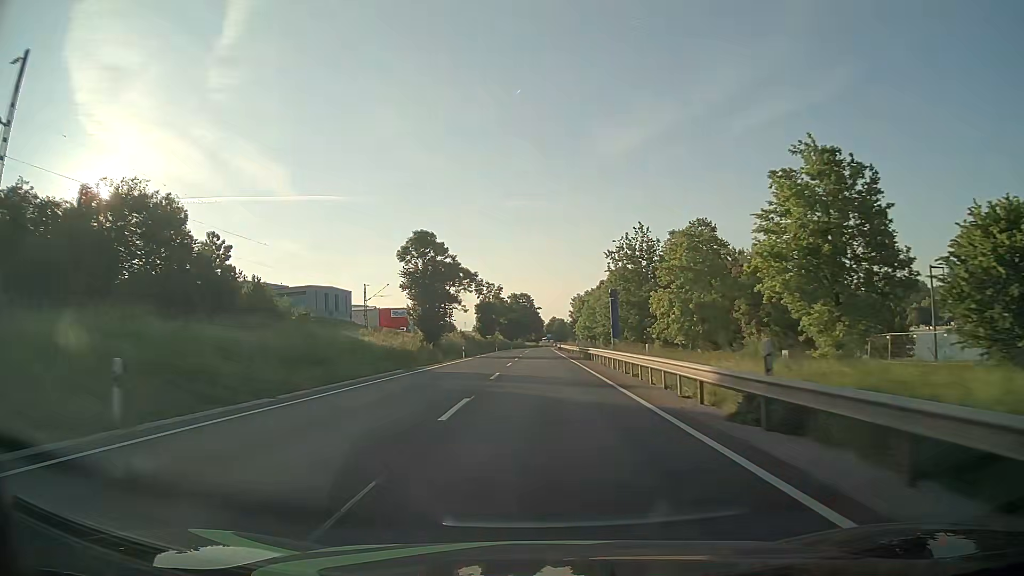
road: primary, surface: asphalt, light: Day
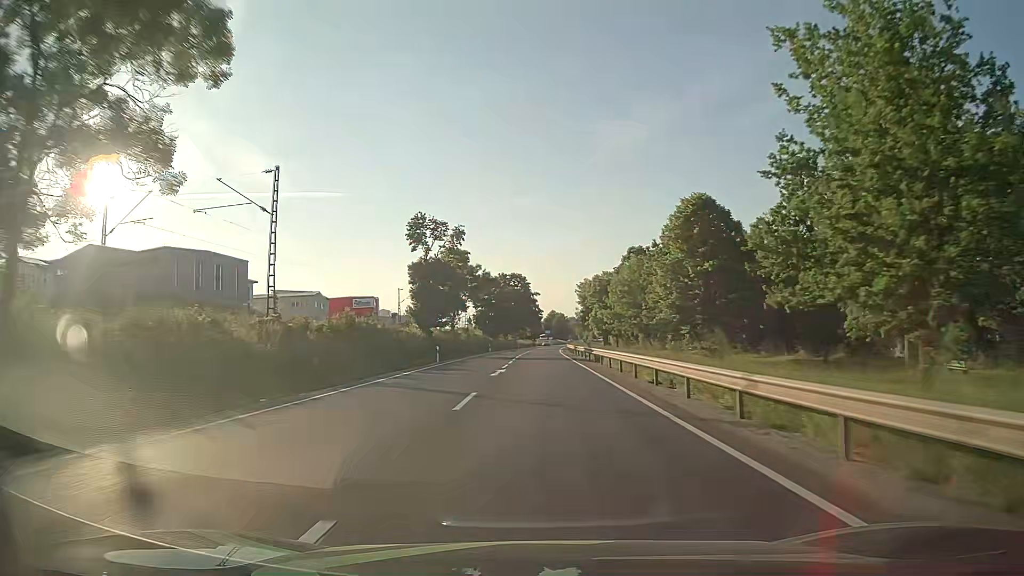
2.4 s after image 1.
(+0.1, +58.7) m; 0°
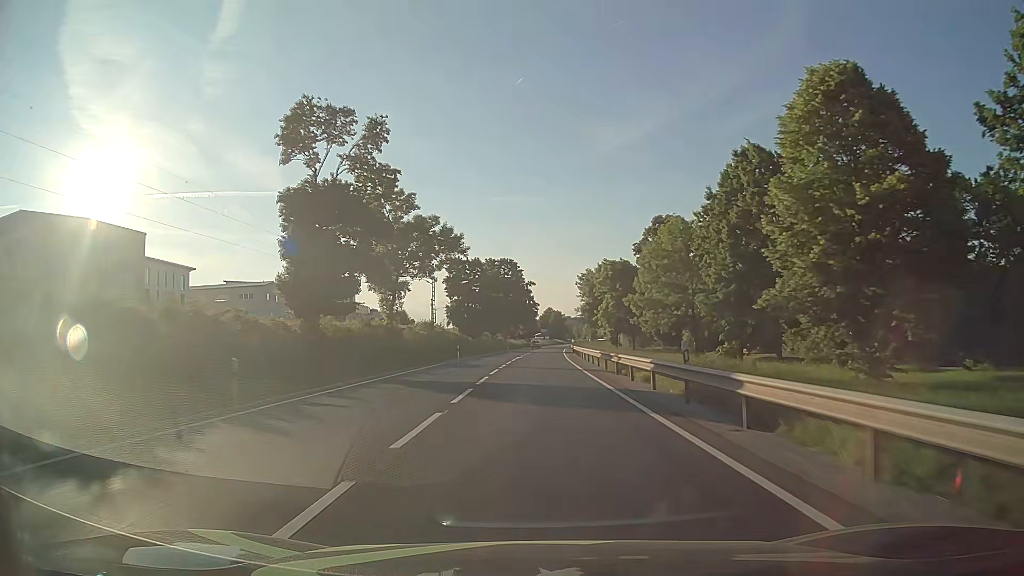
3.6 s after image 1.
(+0.2, +29.2) m; +1°
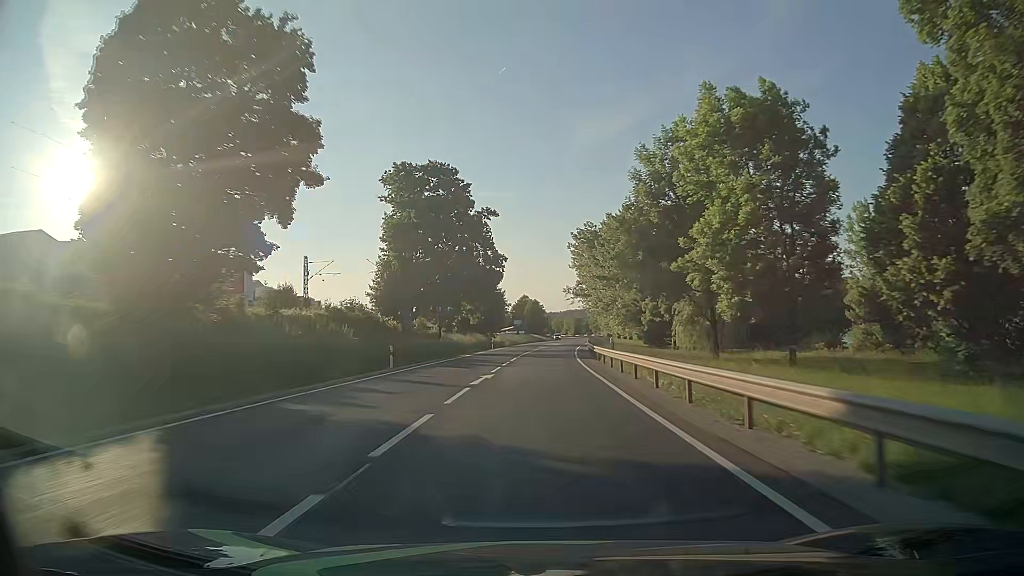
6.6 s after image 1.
(+0.6, +72.8) m; +2°
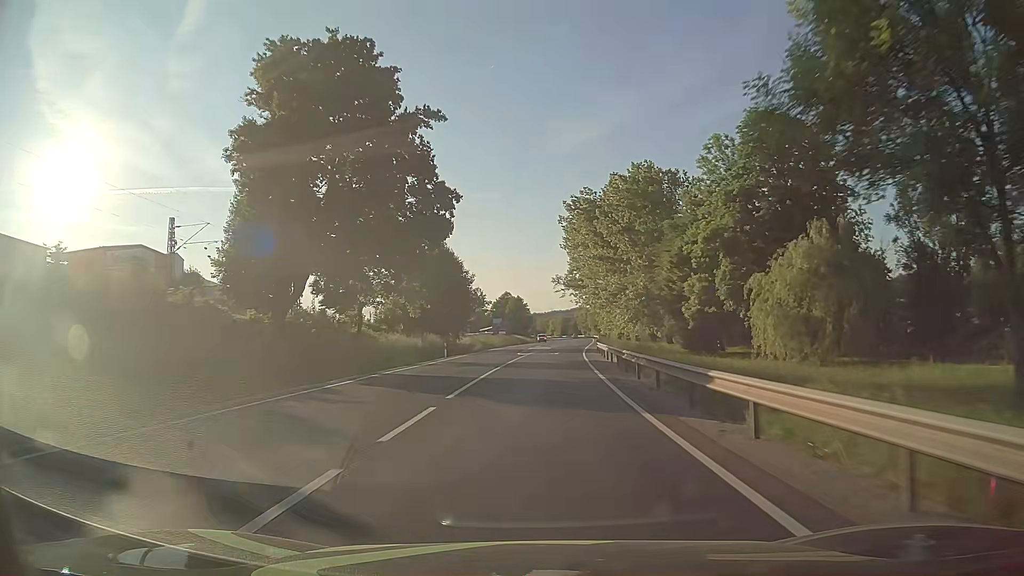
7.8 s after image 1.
(+0.3, +29.0) m; +2°
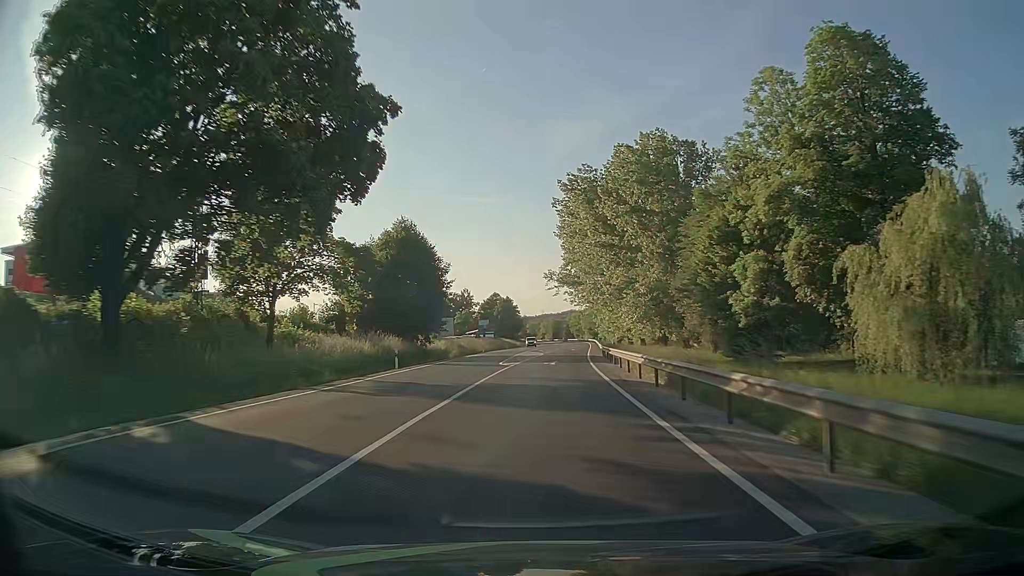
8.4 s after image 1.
(0.0, +14.5) m; +1°
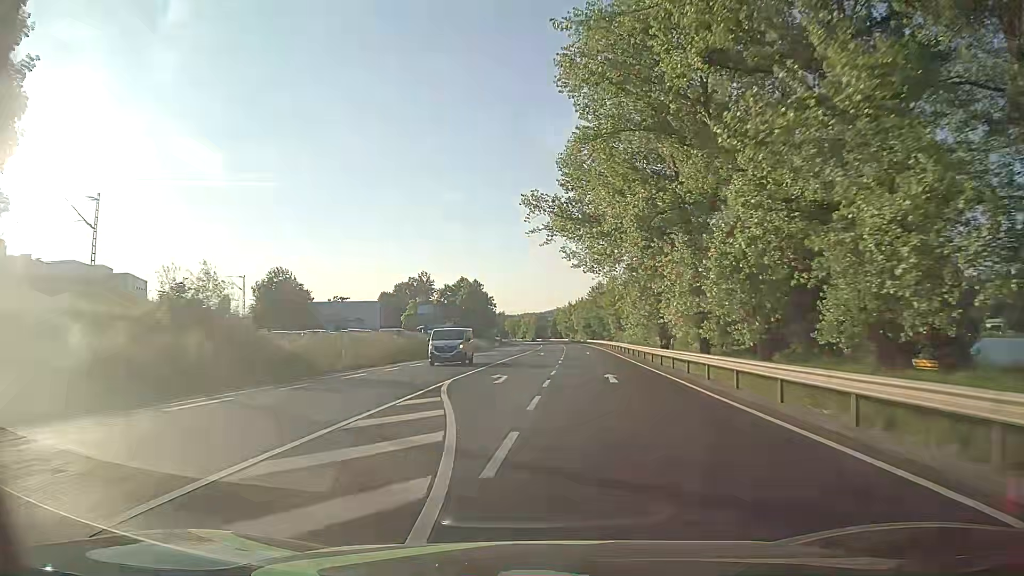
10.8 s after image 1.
(+1.1, +57.1) m; +2°
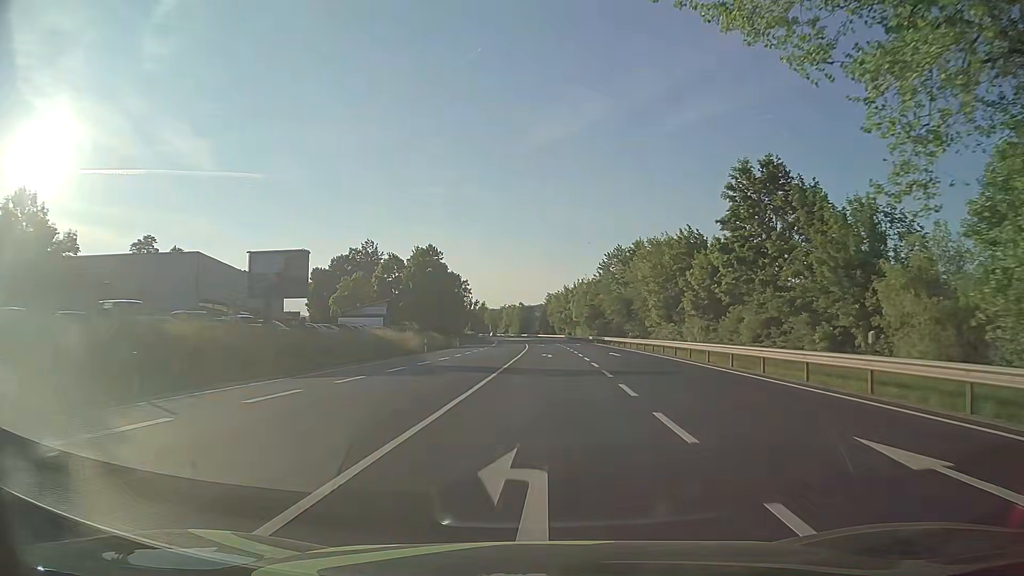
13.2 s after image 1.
(+0.3, +52.0) m; +1°
(0, +10) (0, +20) (0, +30) (+1, +40) (+1, +50) (+1, +60) (+1, +70) (+1, +80) (0, +90) (0, +100) m
